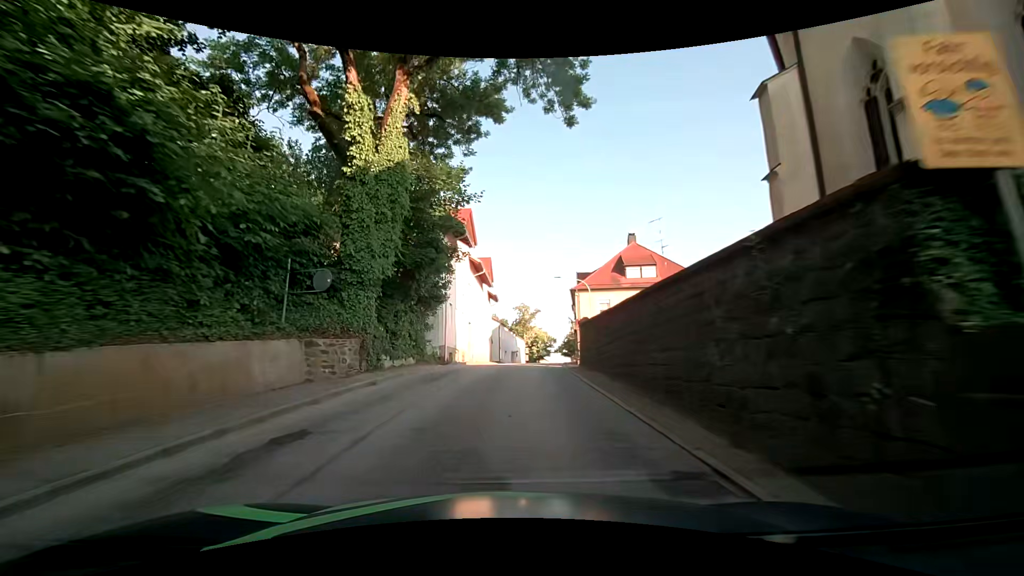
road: secondary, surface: asphalt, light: Day
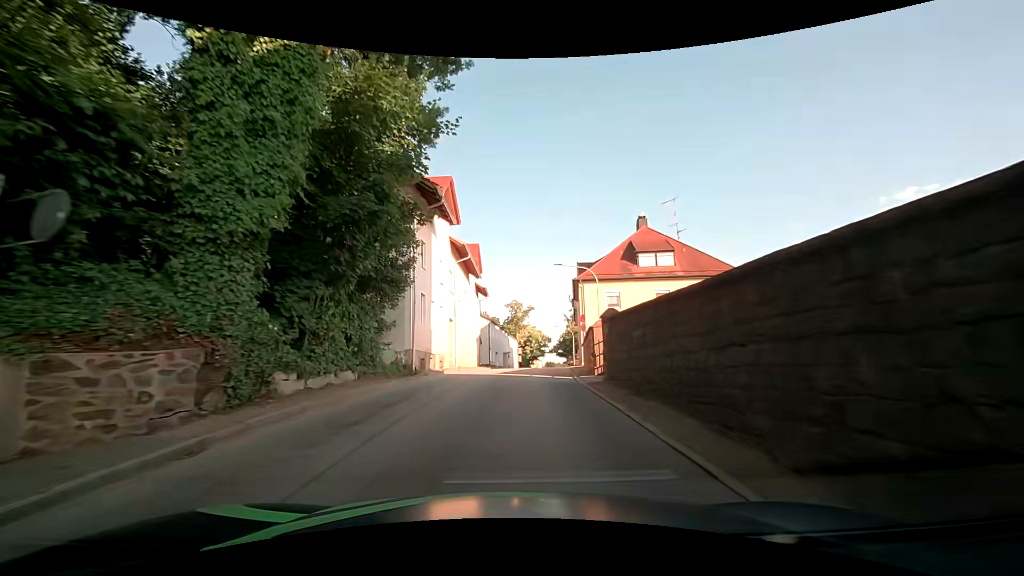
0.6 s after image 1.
(+0.2, +7.4) m; +3°
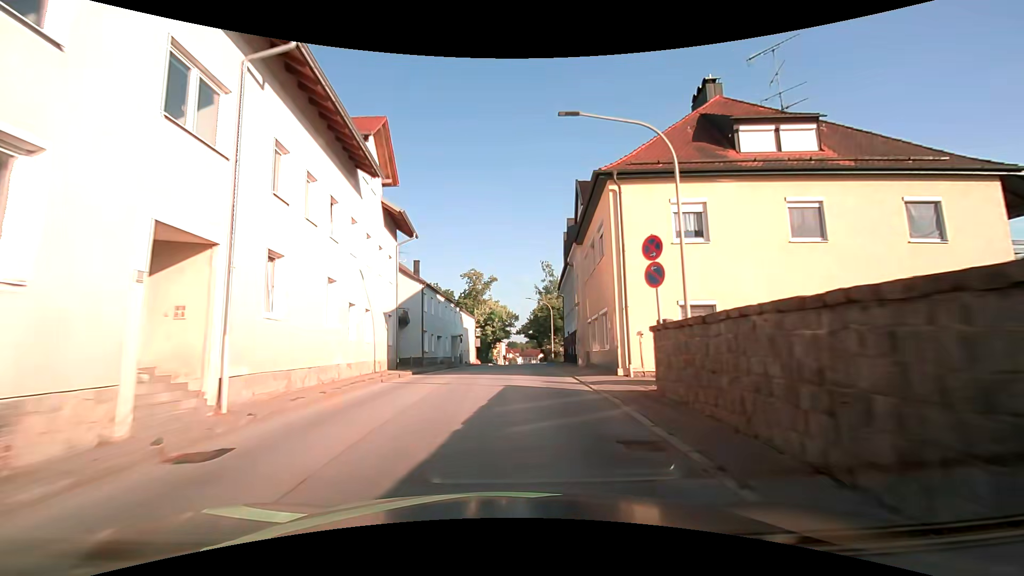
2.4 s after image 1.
(+0.6, +22.7) m; +3°
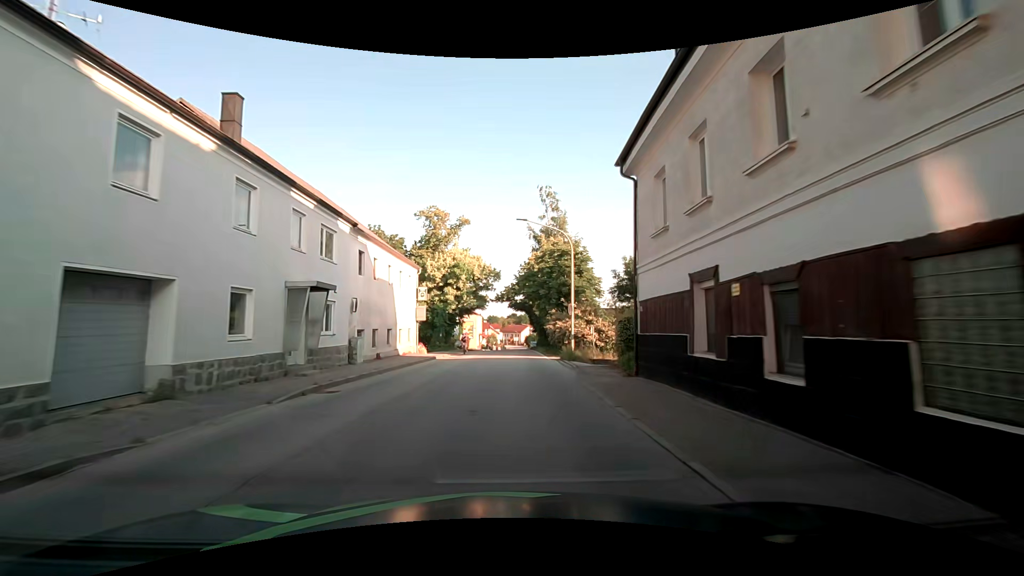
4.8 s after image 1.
(+0.8, +31.2) m; +2°
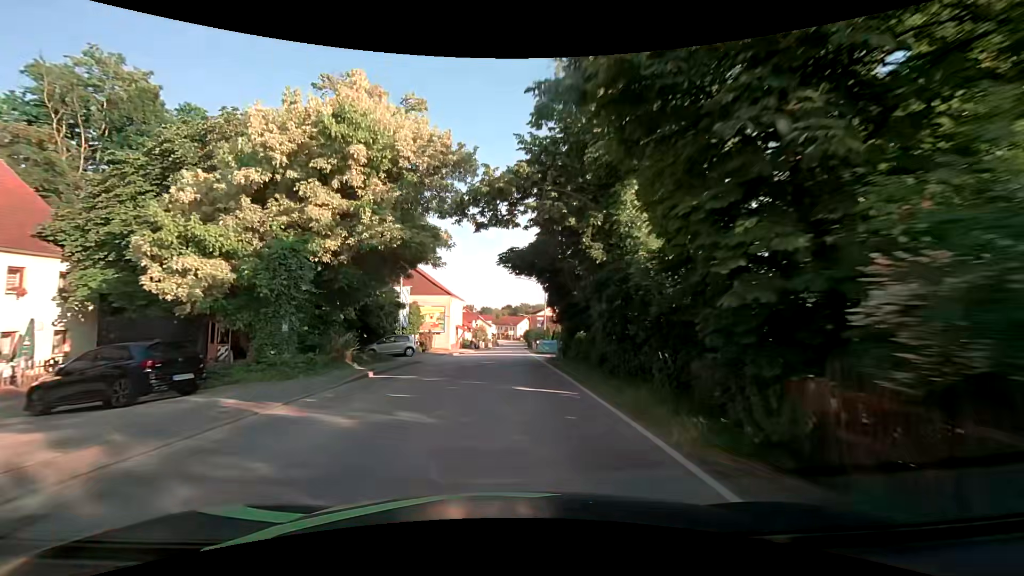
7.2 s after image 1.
(+0.4, +31.8) m; 0°
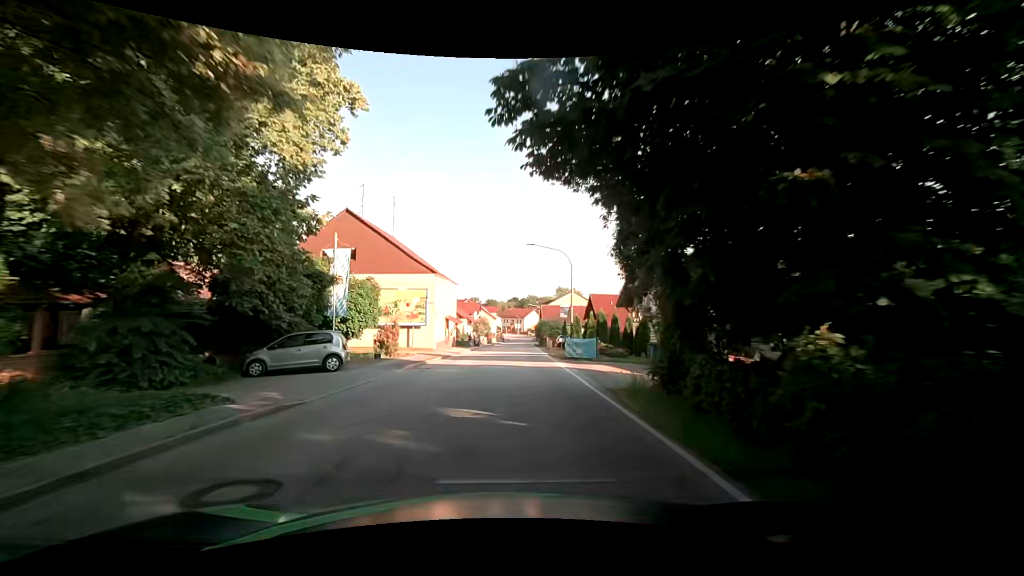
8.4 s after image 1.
(0.0, +15.8) m; 0°
(0, +10) (0, +20) (0, +30) (0, +40) (+1, +50) (+1, +60) (+1, +70) (+2, +80) (+2, +90) (+3, +100) m
